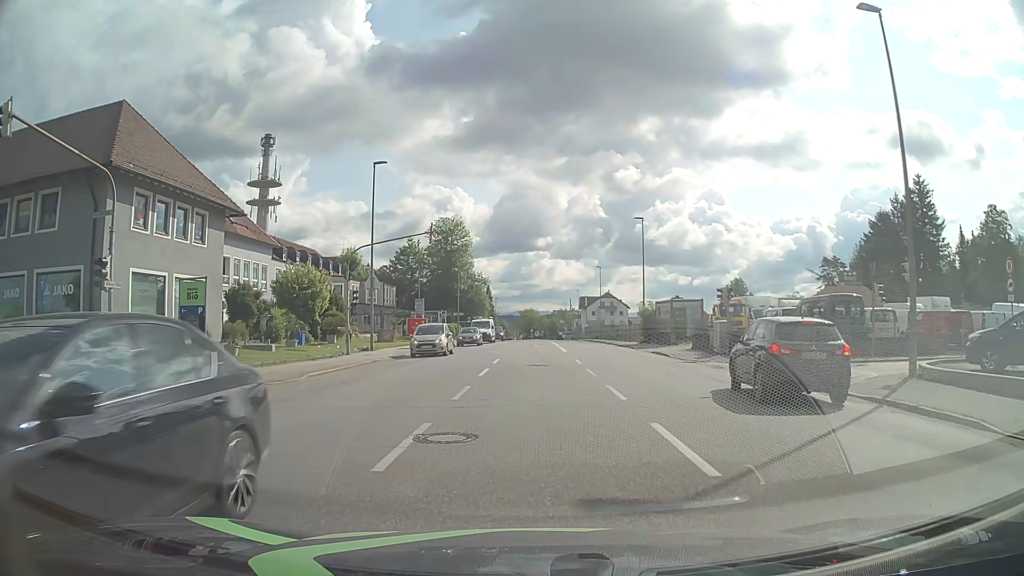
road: tertiary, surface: asphalt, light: Day
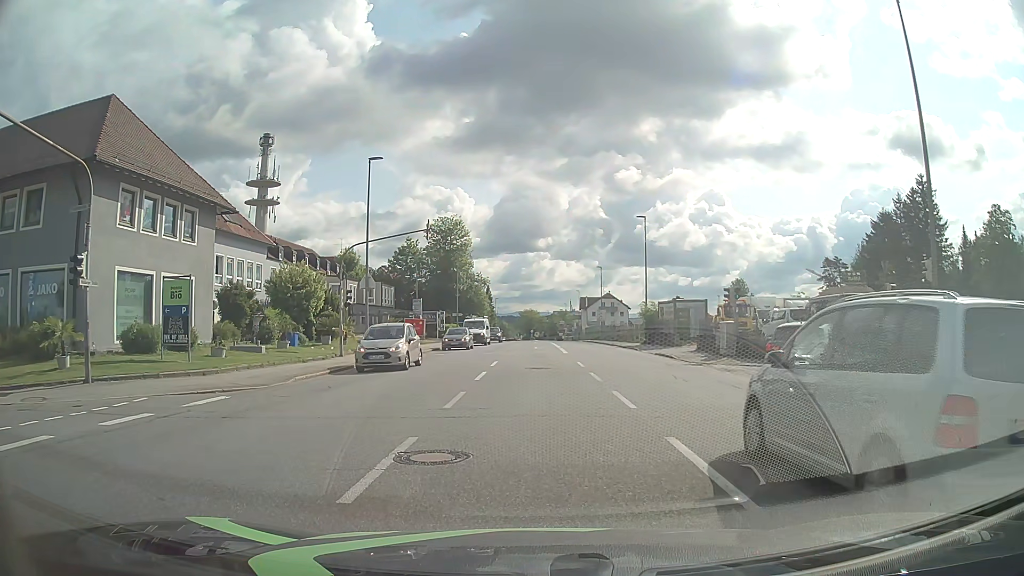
(0.0, +1.0) m; 0°
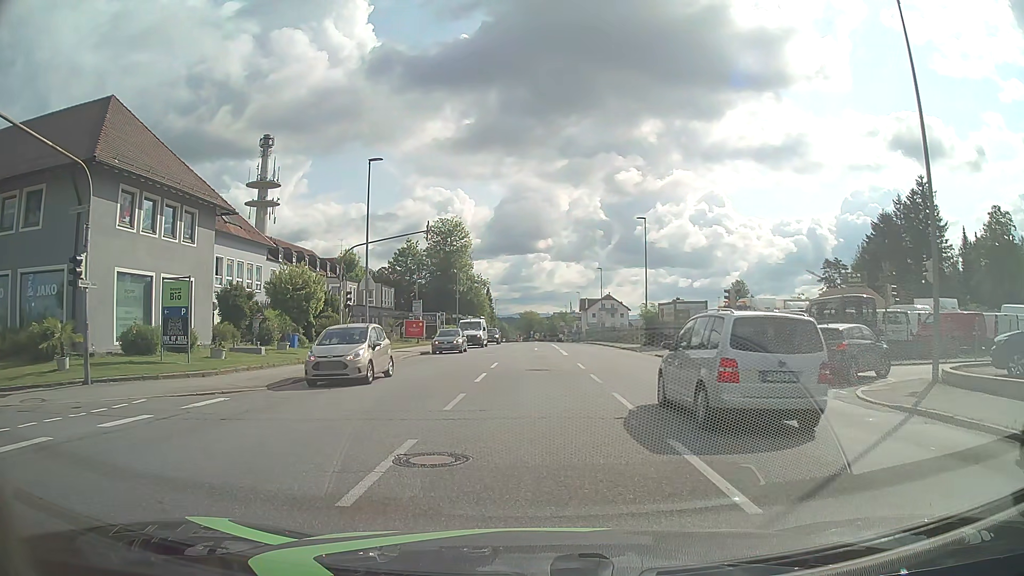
(0.0, +0.1) m; 0°
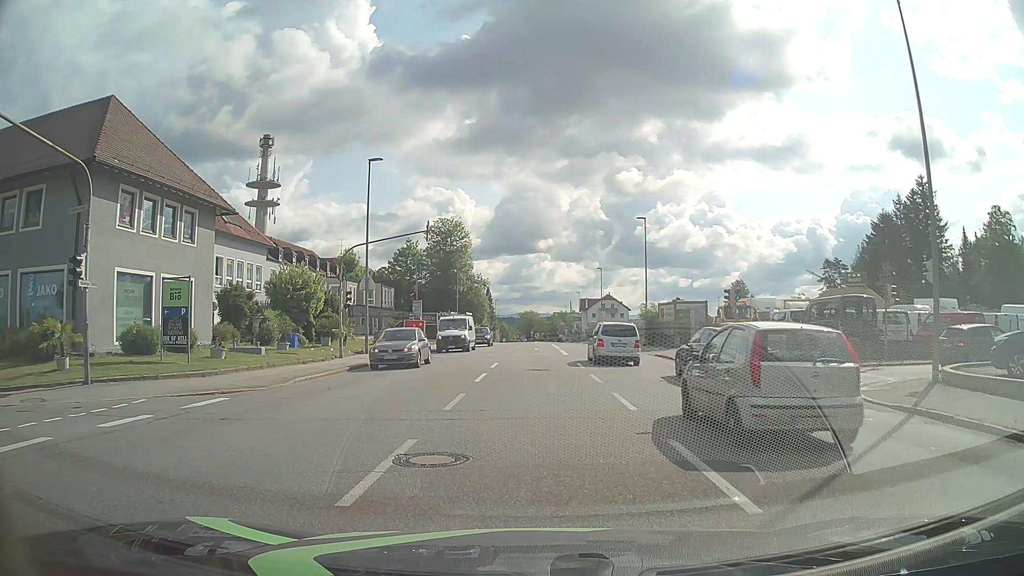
(0.0, +0.1) m; 0°
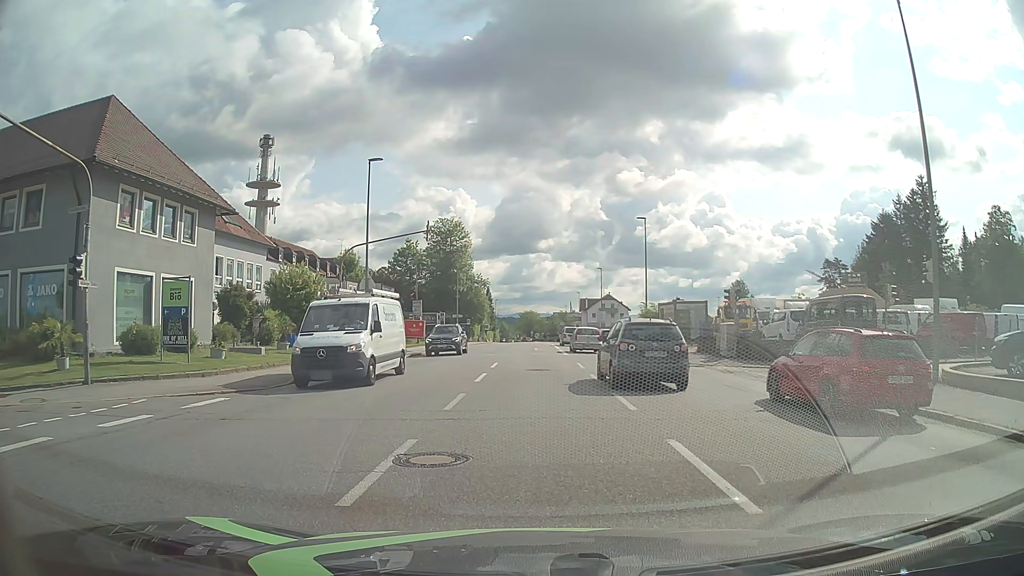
(0.0, 0.0) m; 0°
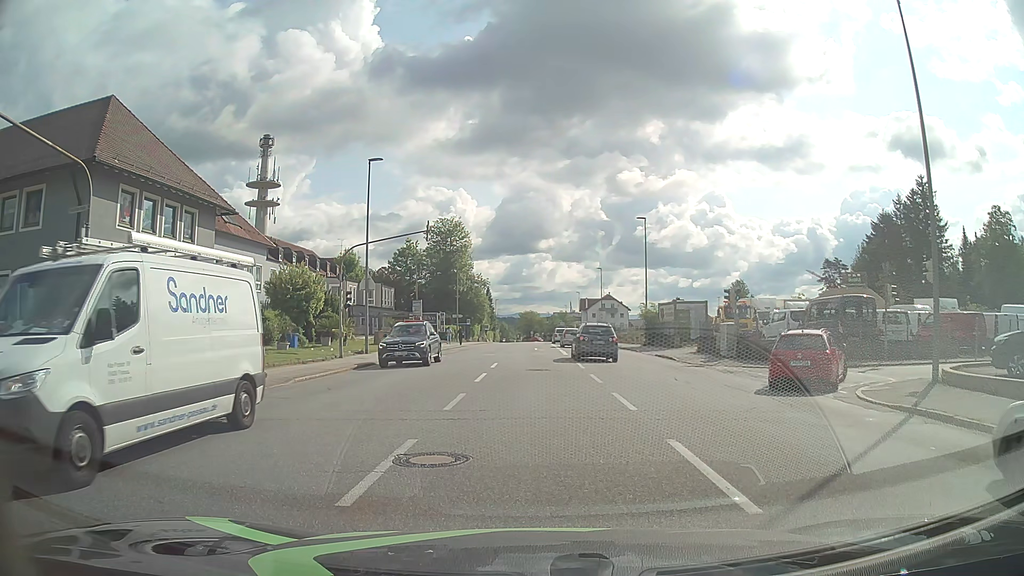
(0.0, 0.0) m; 0°
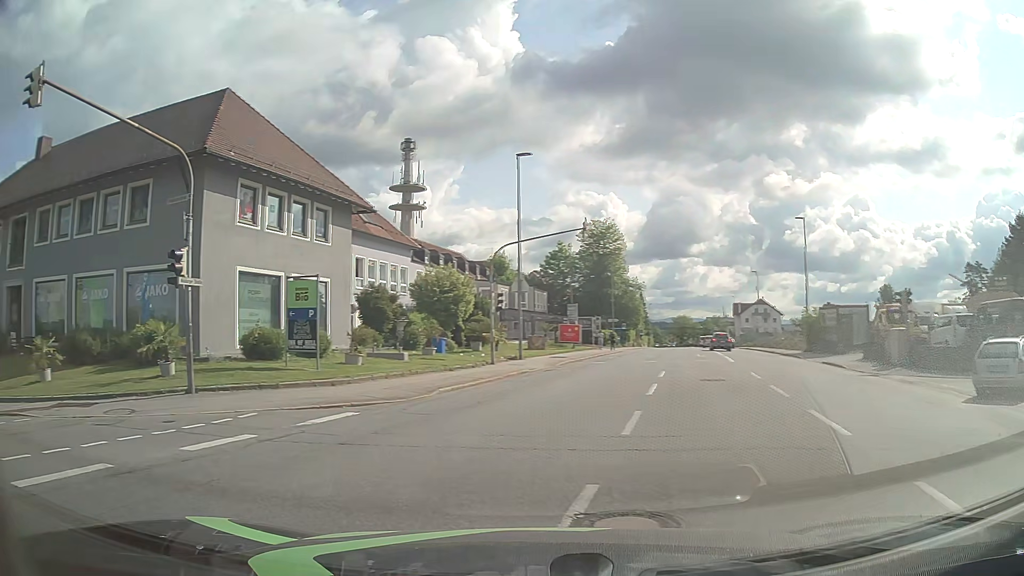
(-0.2, +2.4) m; -14°
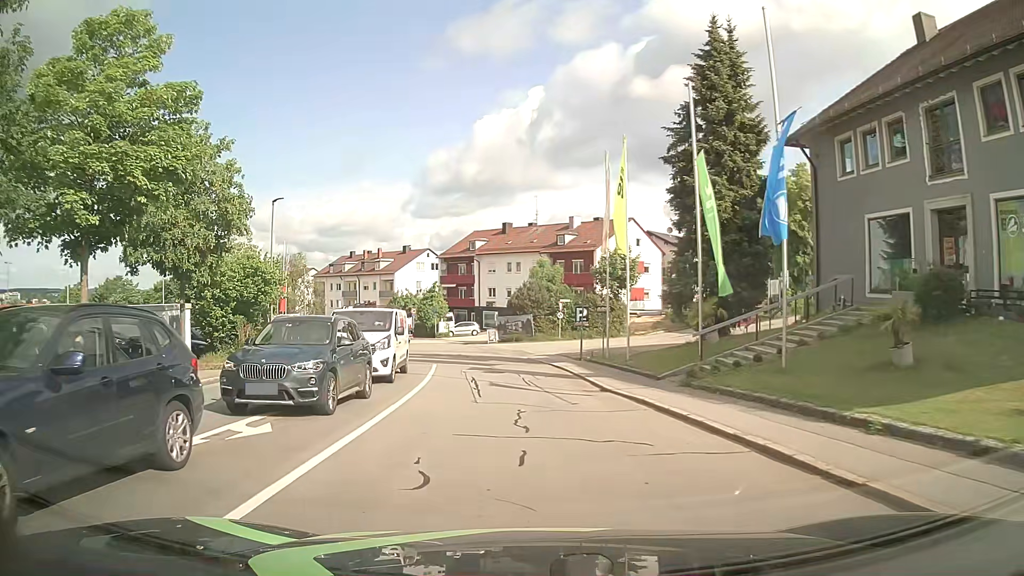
(-11.0, +8.8) m; -75°
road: residential
